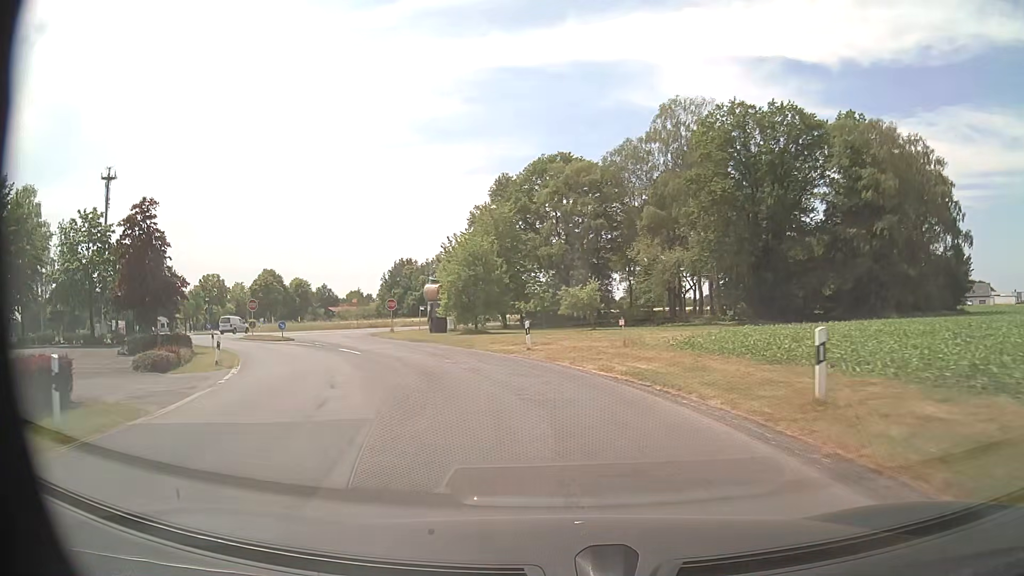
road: secondary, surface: asphalt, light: Day
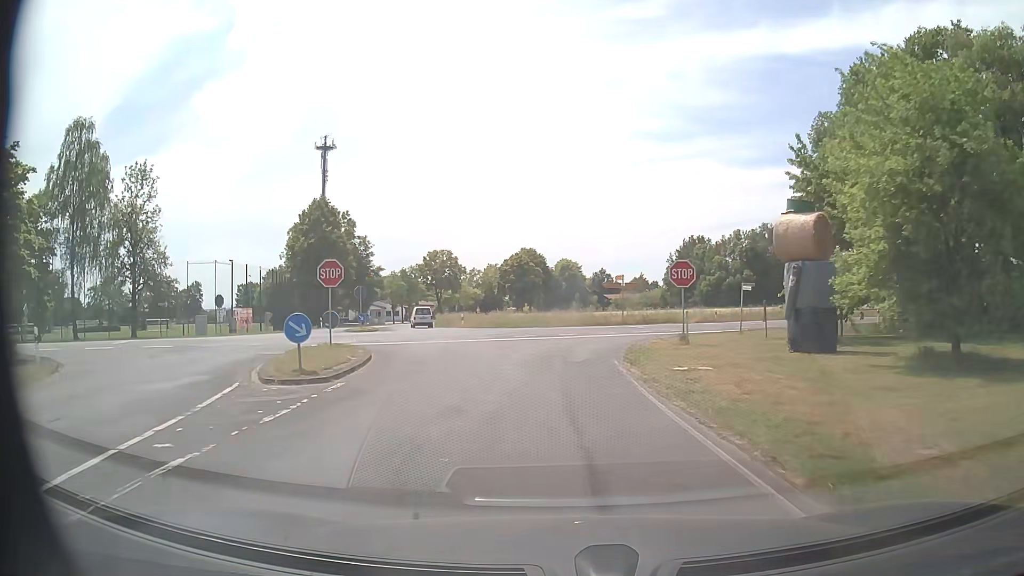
(-7.5, +32.1) m; -25°
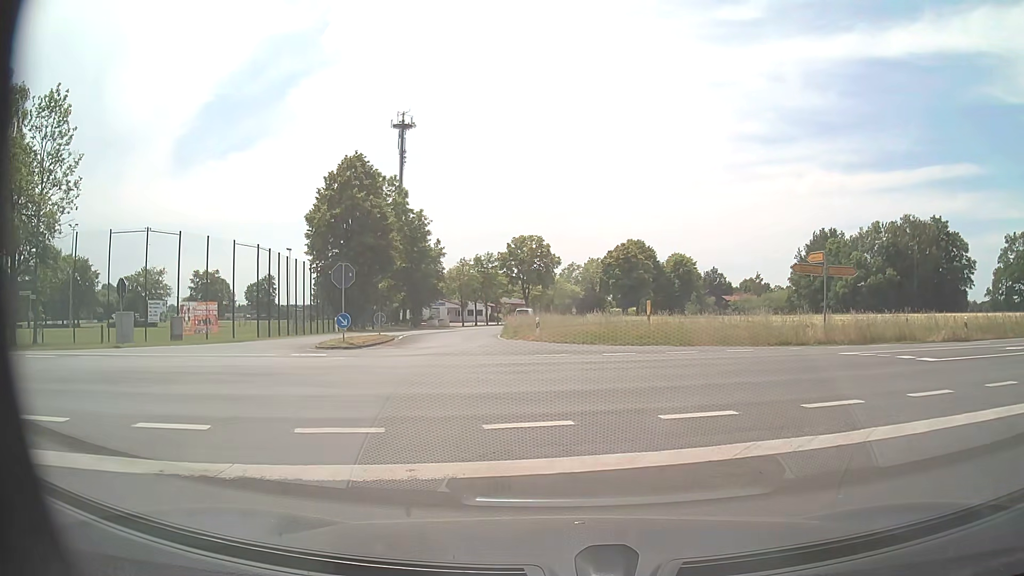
(-1.6, +21.7) m; -8°
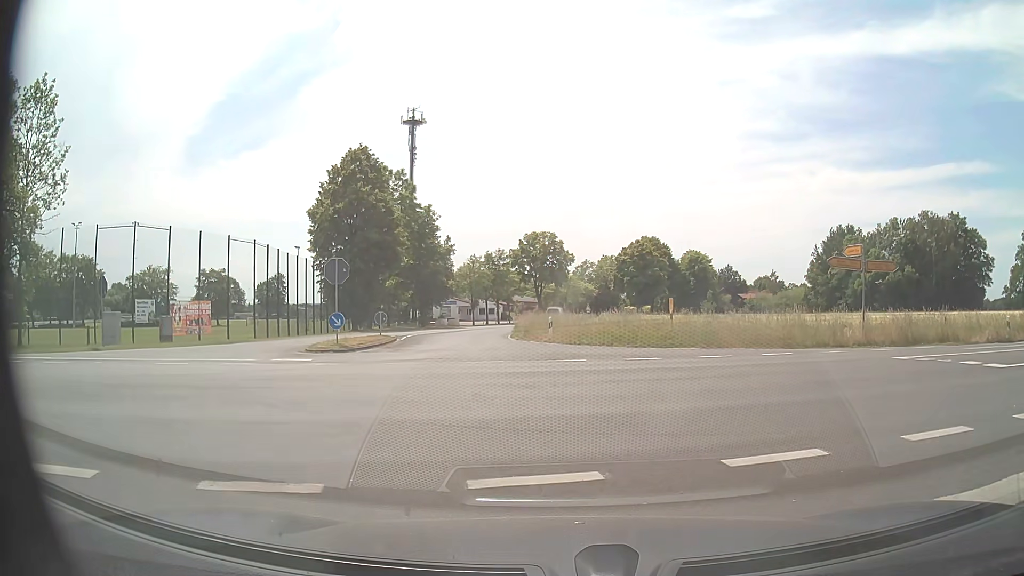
(0.0, +2.2) m; -1°
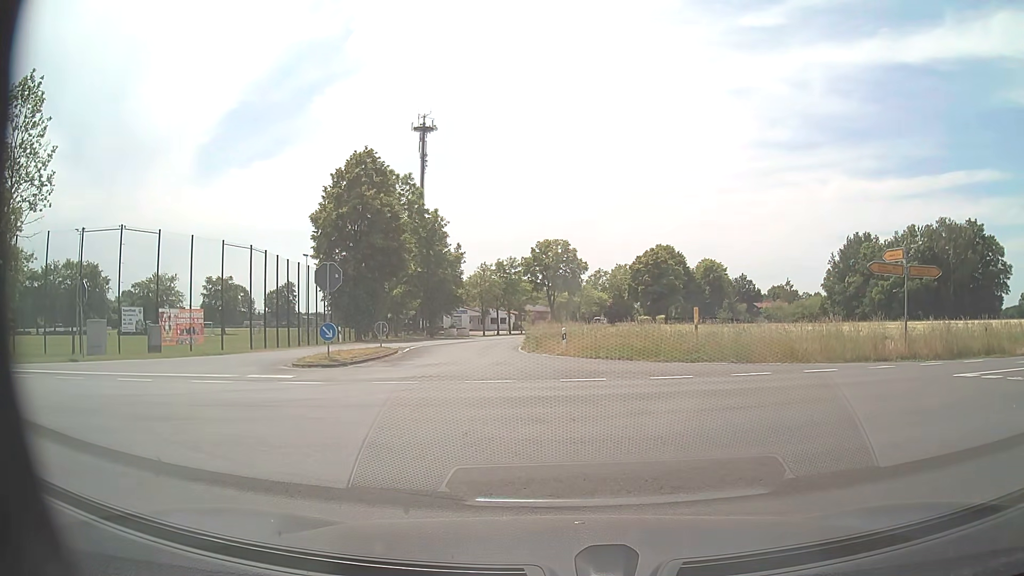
(0.0, +2.0) m; -2°
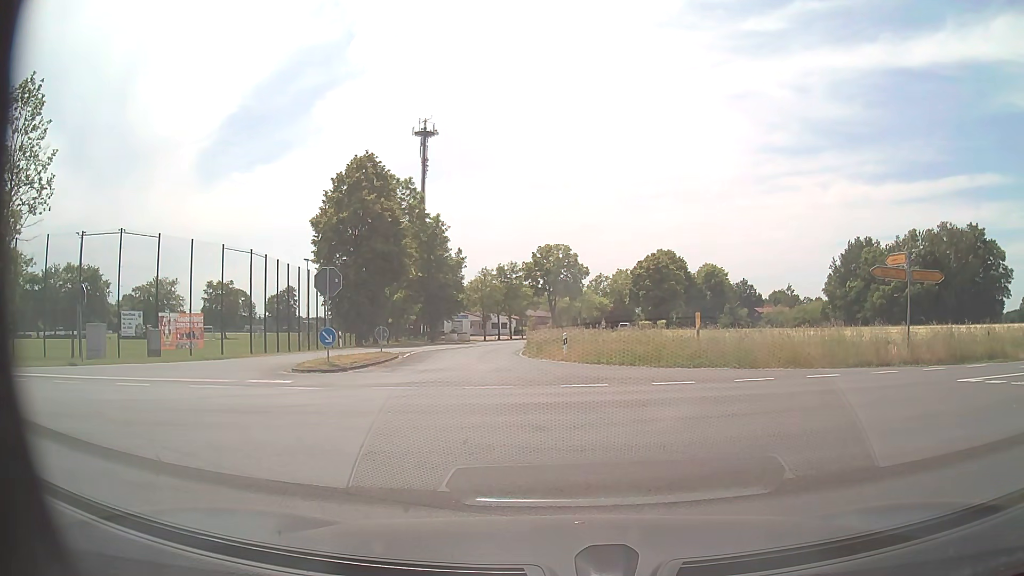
(0.0, +0.2) m; 0°
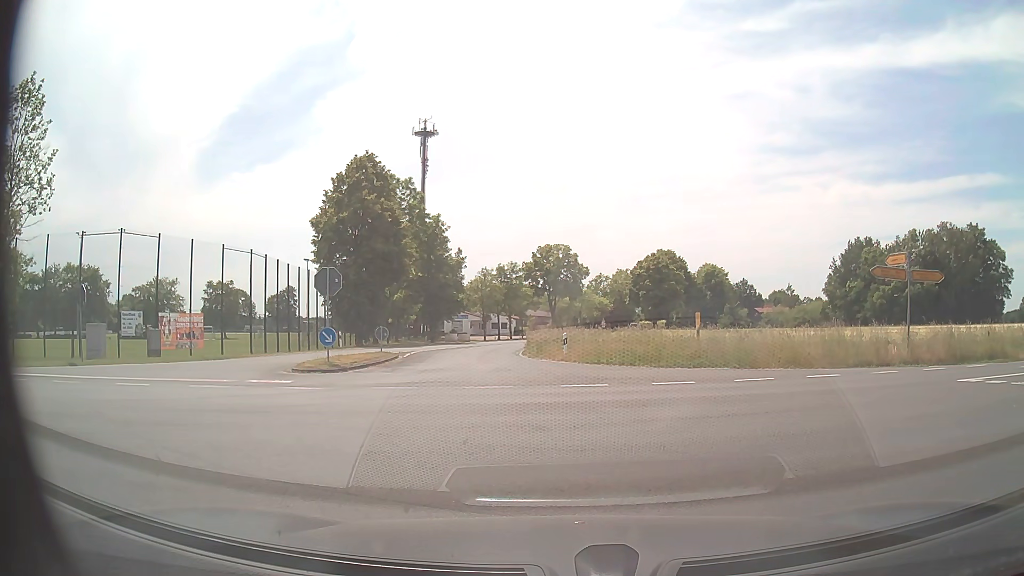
(0.0, 0.0) m; 0°
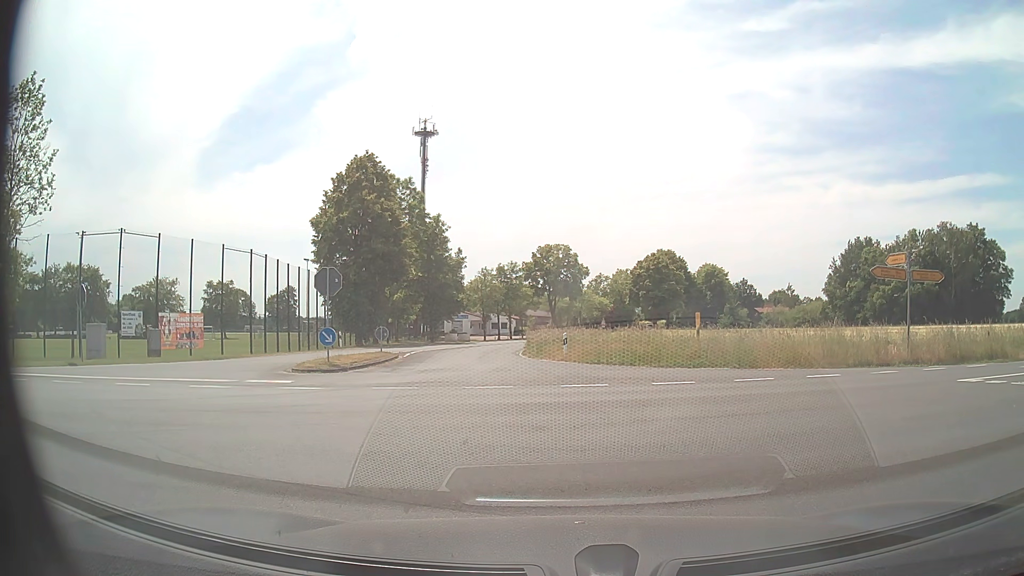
(0.0, 0.0) m; 0°
(0, +10) (-1, +20) (-2, +30) (-3, +40) (-3, +50) (-1, +60) (+1, +69) (+4, +79) (+6, +89) (+9, +98) m
